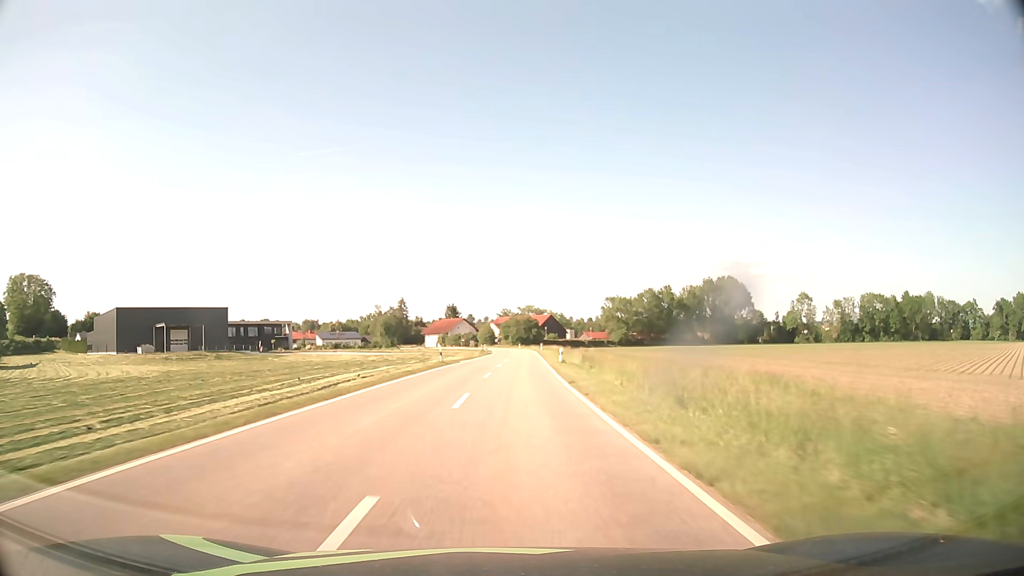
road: tertiary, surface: asphalt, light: Day
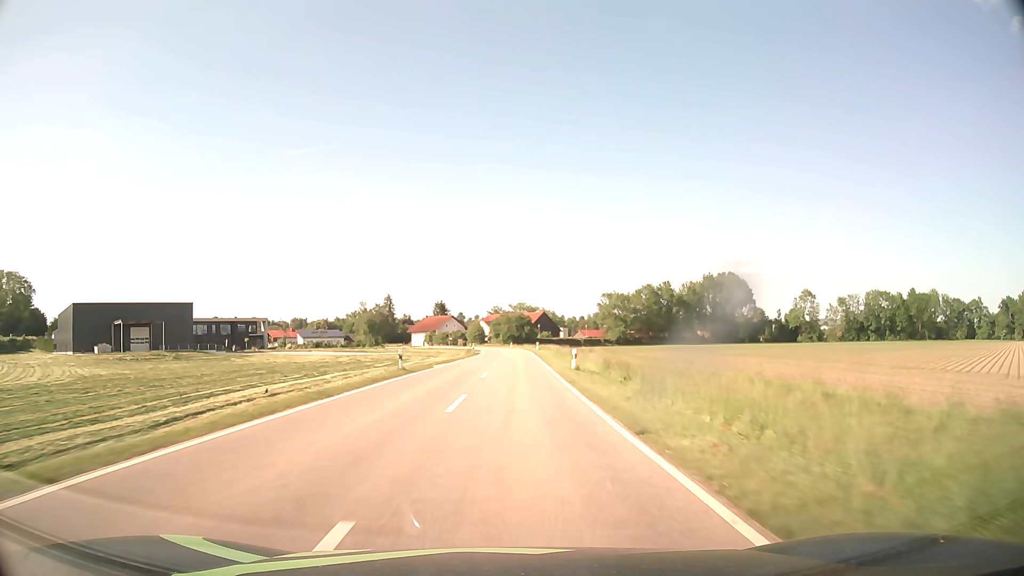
(+0.1, +12.9) m; +1°
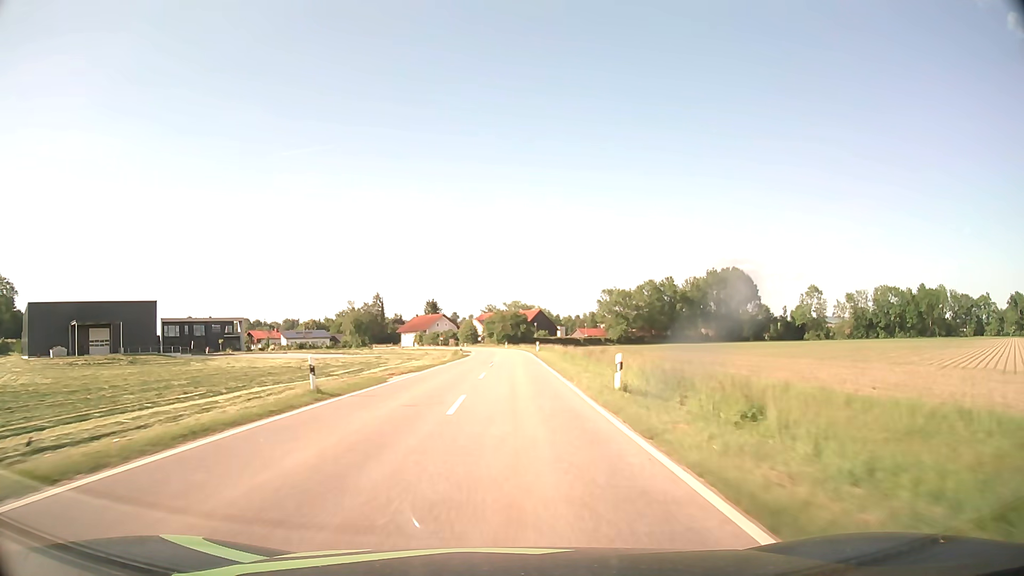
(+0.1, +12.6) m; +1°
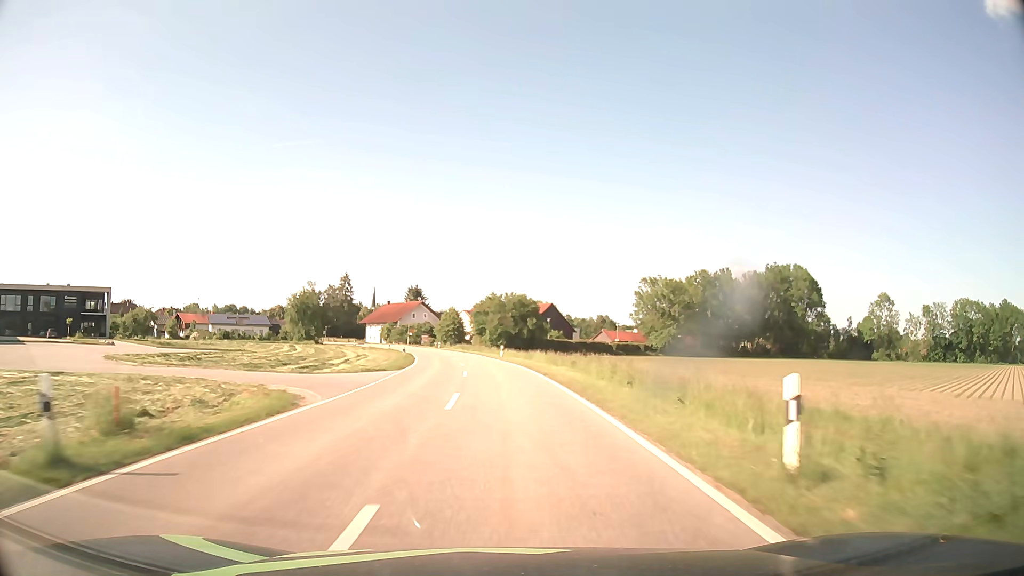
(+0.3, +59.1) m; 0°
(0, +10) (0, +20) (-1, +30) (-1, +40) (-2, +50) (-3, +60) (-5, +70) (-7, +80) (-9, +89) (-12, +99) m
